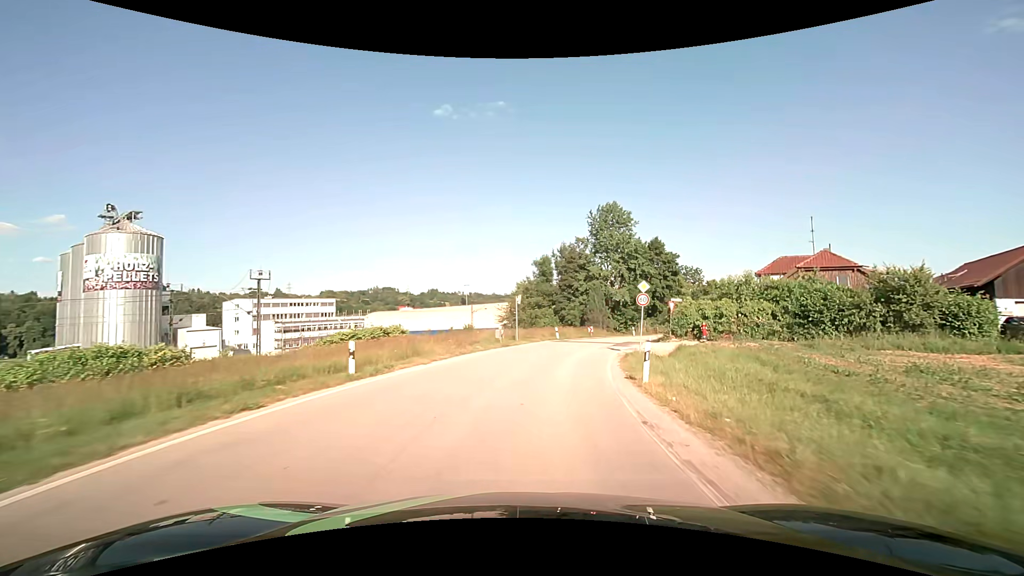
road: unclassified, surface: asphalt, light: Day
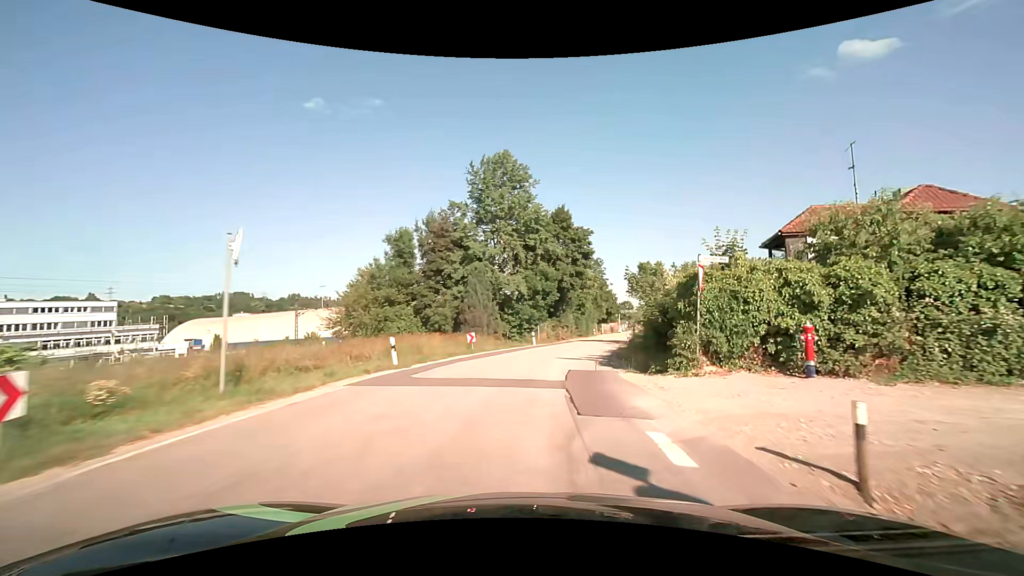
(+2.7, +24.3) m; +14°
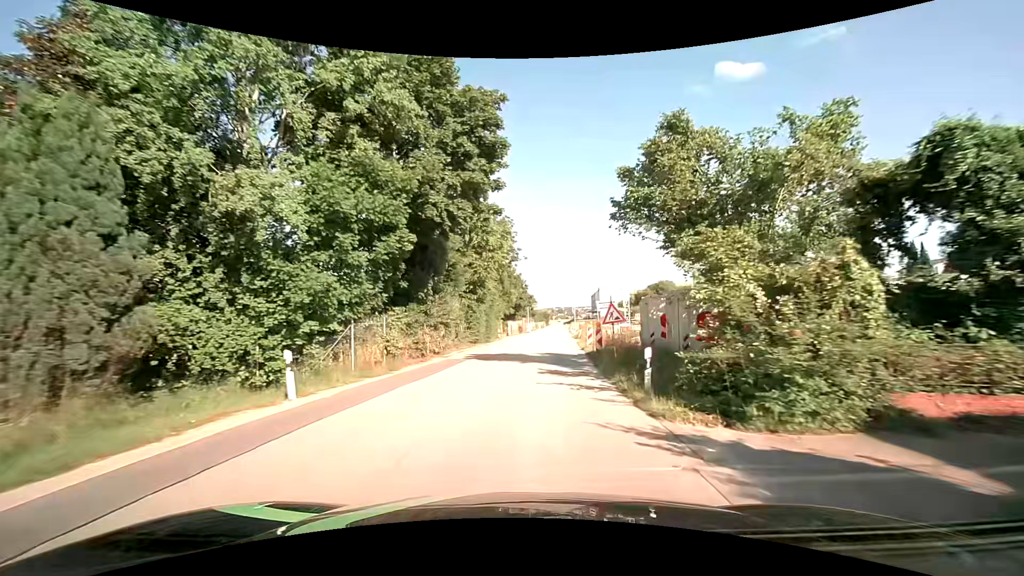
(+4.1, +31.3) m; +12°
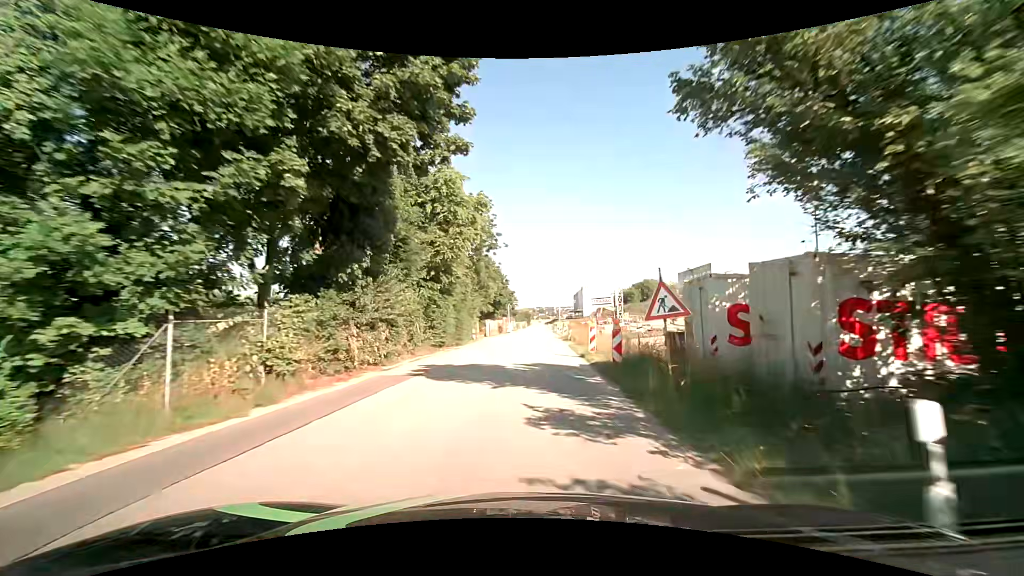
(+0.1, +8.0) m; +2°
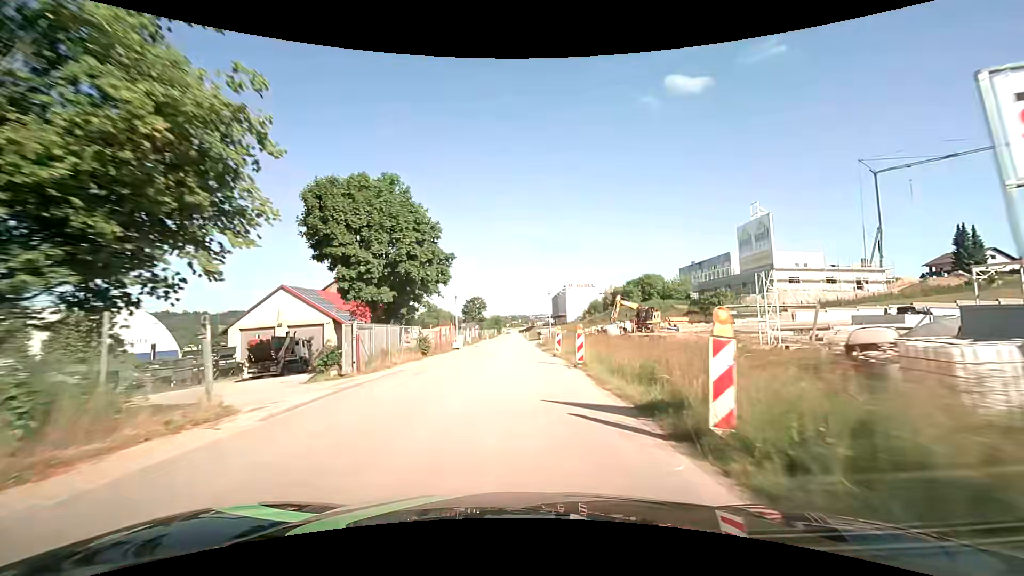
(+1.9, +40.8) m; +4°
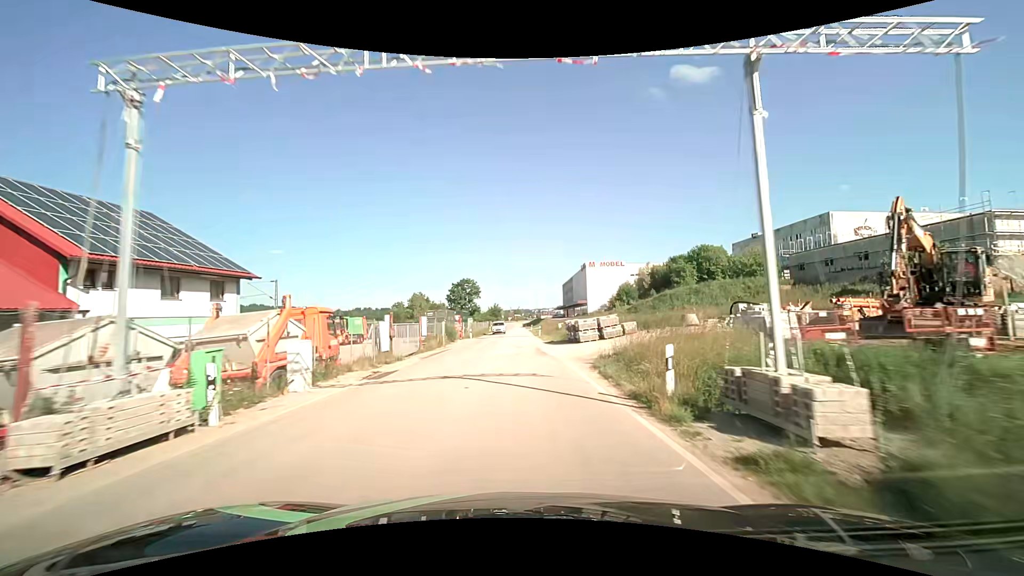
(-0.5, +41.5) m; -1°
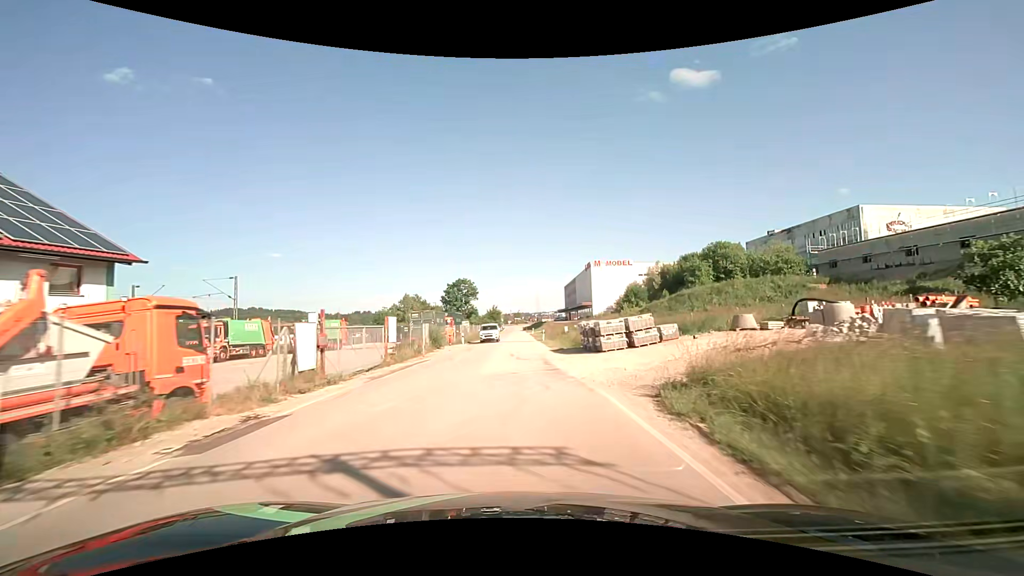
(0.0, +8.3) m; 0°
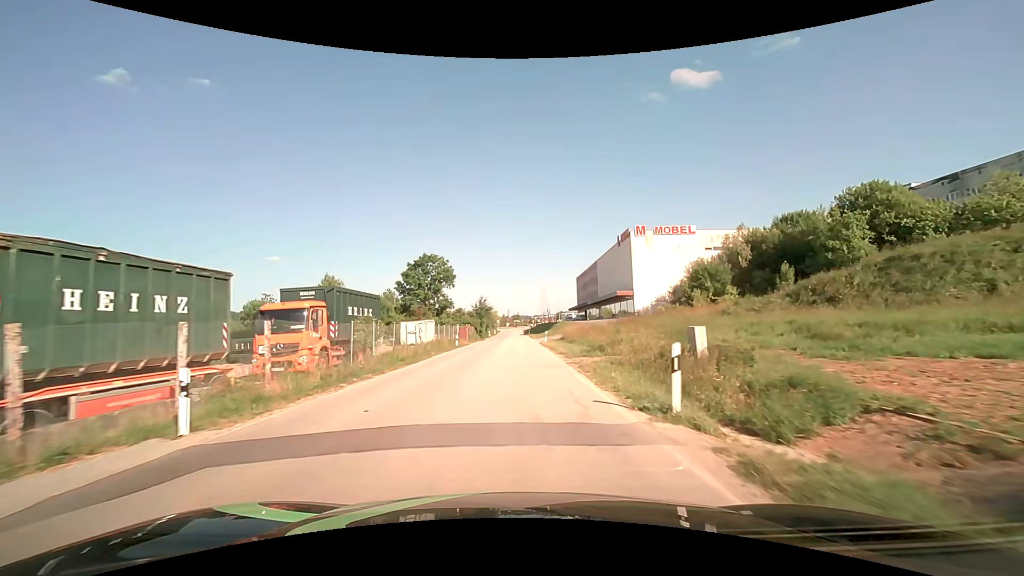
(0.0, +41.4) m; 0°
(0, +10) (0, +20) (0, +30) (0, +40) (0, +50) (0, +60) (0, +70) (0, +80) (0, +90) (0, +100) m
